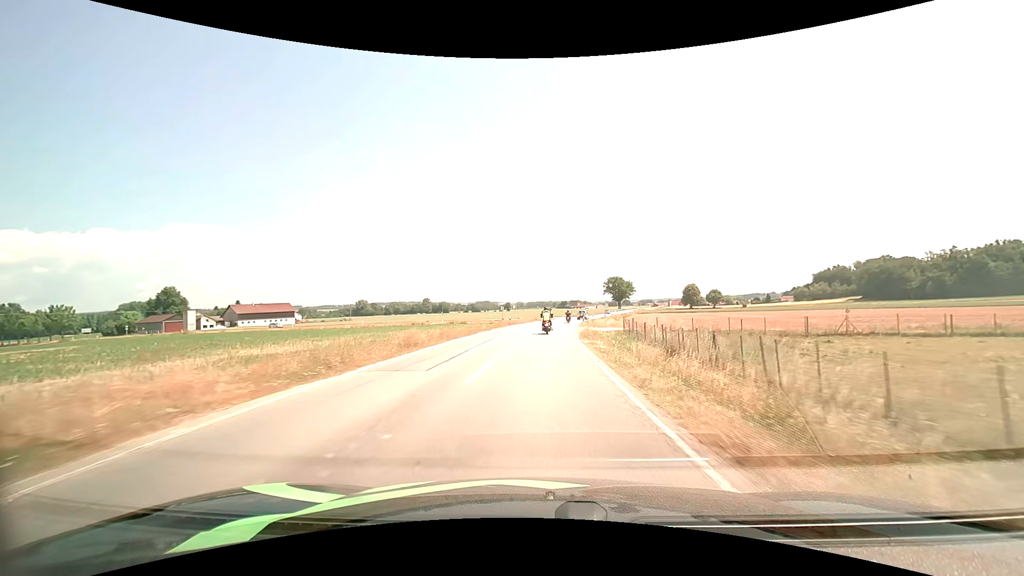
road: secondary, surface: asphalt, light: Day
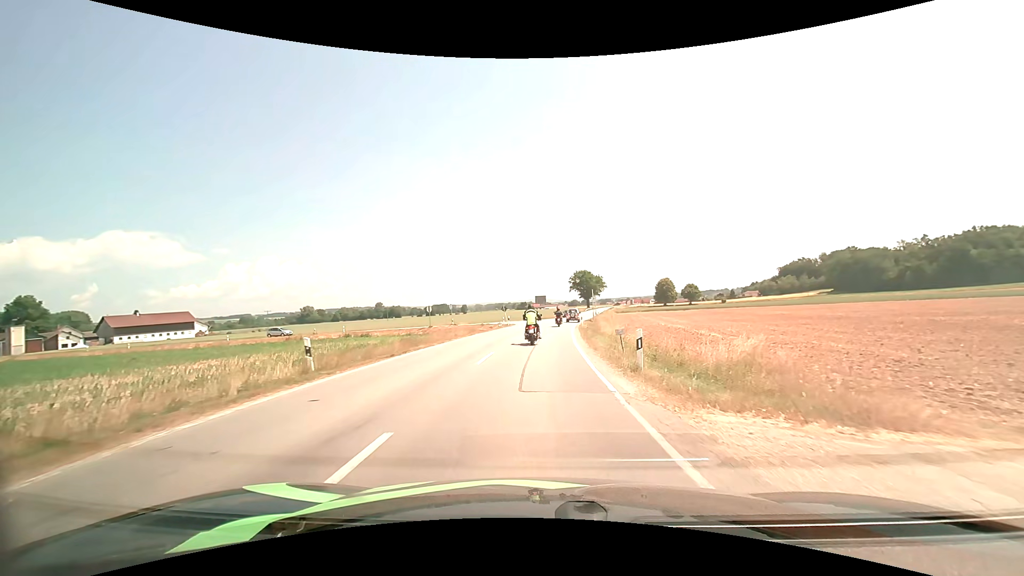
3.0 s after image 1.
(+1.2, +40.9) m; +5°
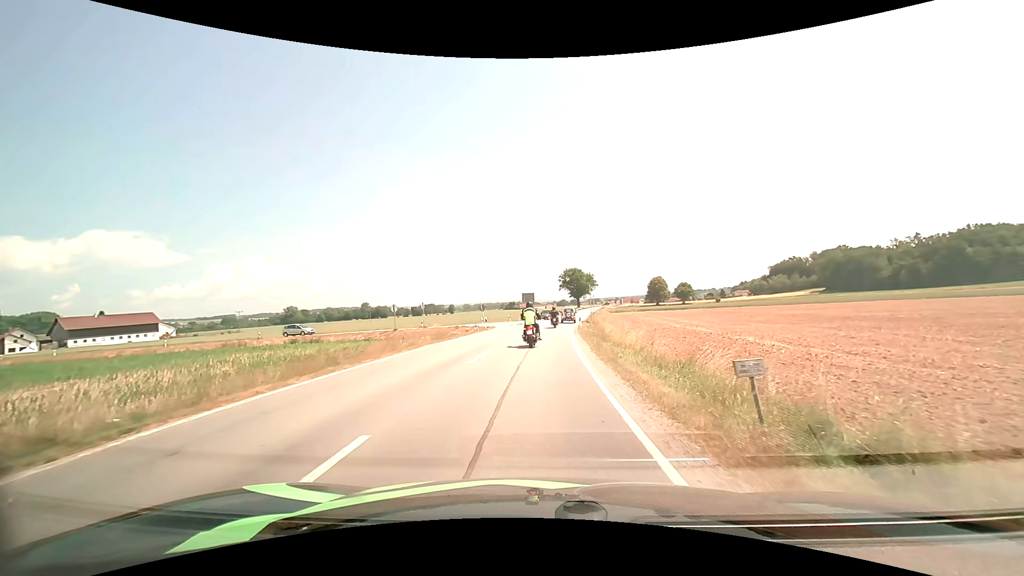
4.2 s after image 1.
(+0.2, +11.4) m; +1°
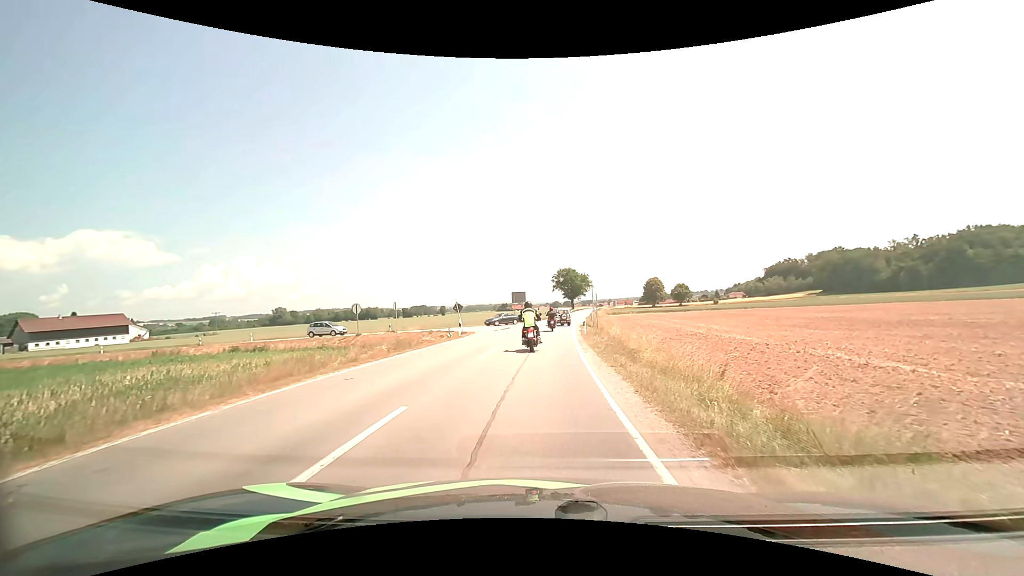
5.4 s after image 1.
(+0.1, +9.5) m; +1°
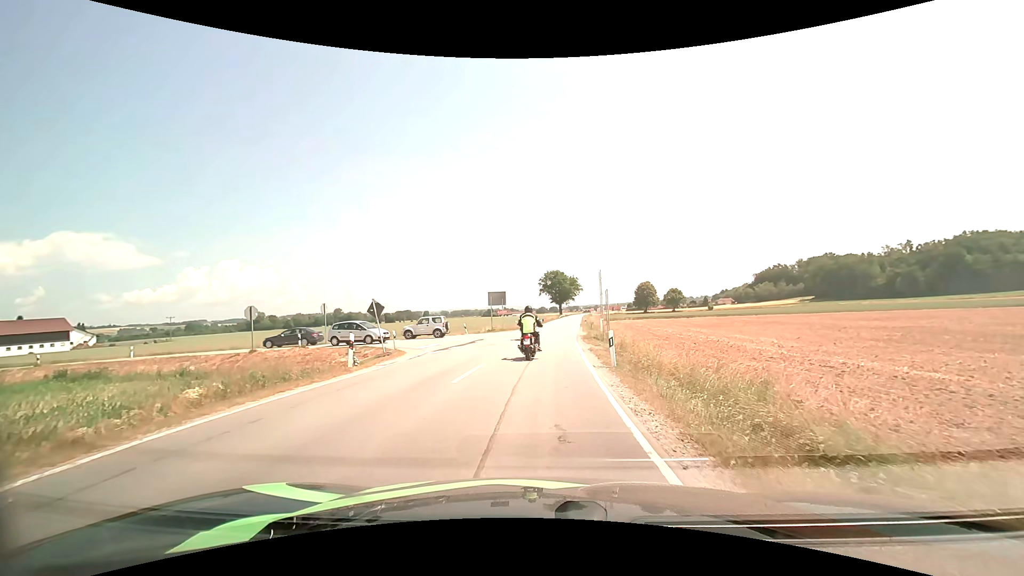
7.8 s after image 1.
(+0.2, +15.6) m; +2°
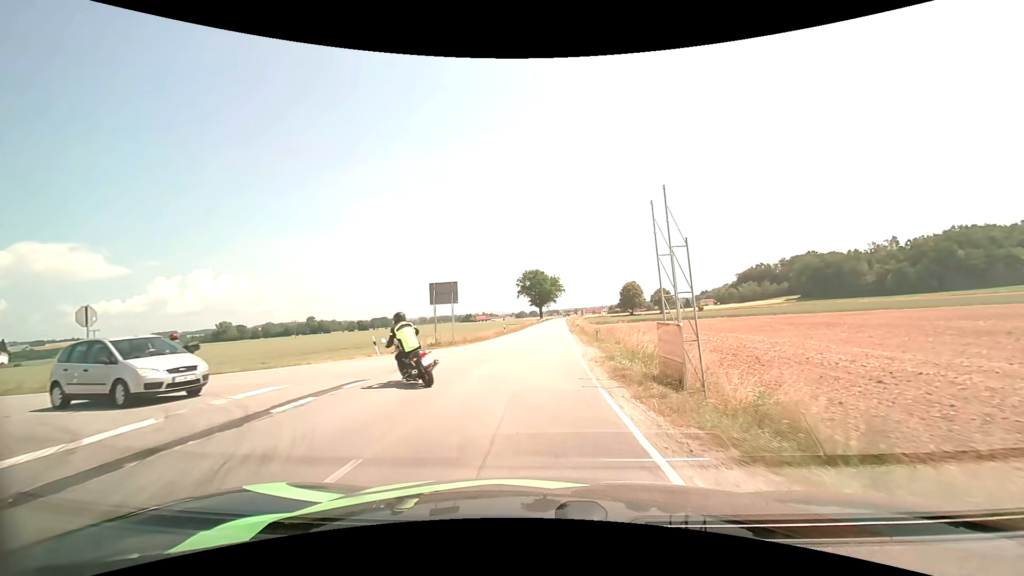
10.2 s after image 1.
(+0.4, +21.0) m; +2°
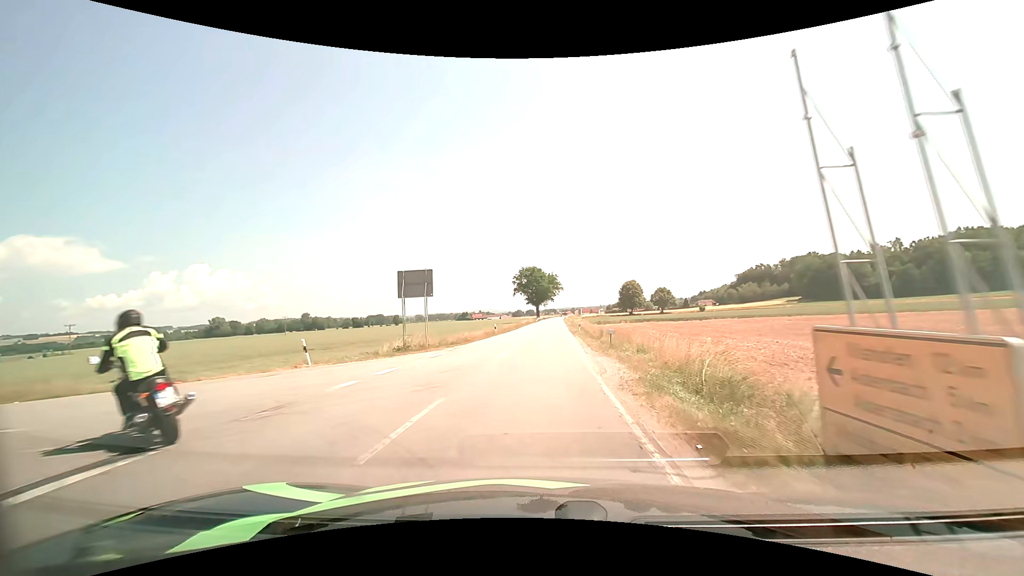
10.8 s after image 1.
(0.0, +7.4) m; 0°
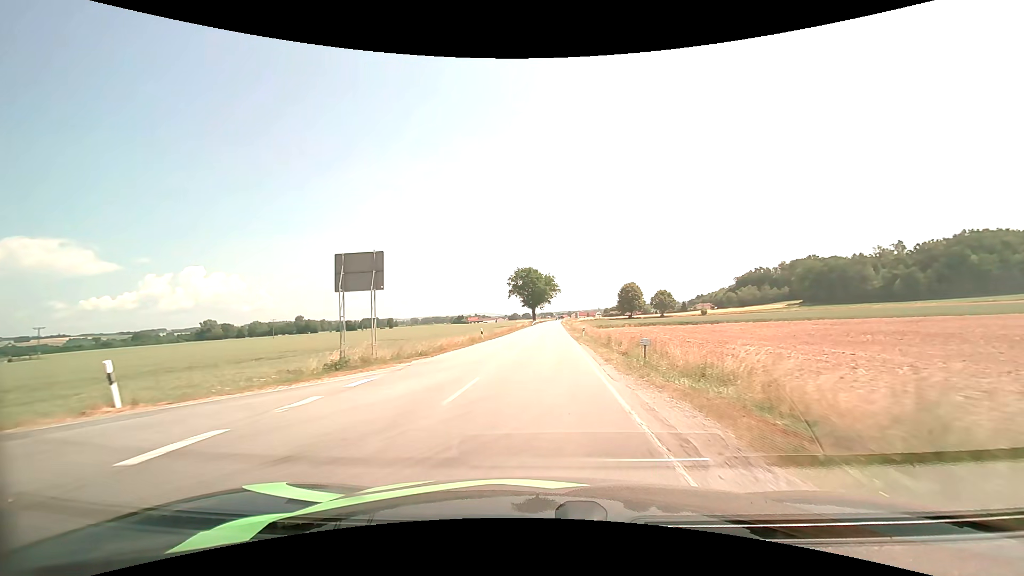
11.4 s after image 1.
(+0.1, +8.3) m; +1°
(0, +10) (0, +20) (+1, +30) (+1, +40) (+1, +50) (+1, +60) (+2, +70) (+2, +80) (+3, +90) (+3, +100) m
